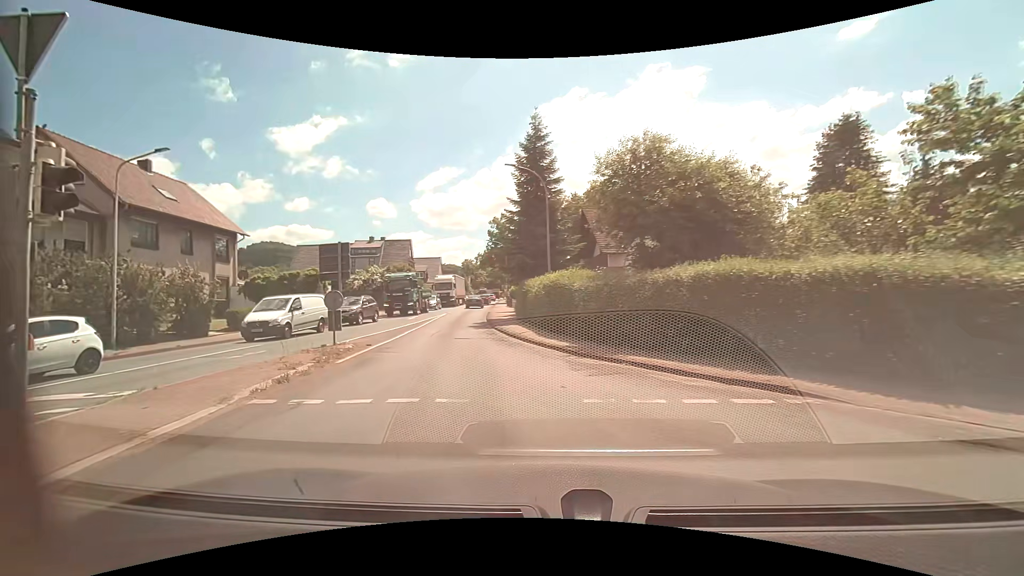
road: primary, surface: asphalt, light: Day
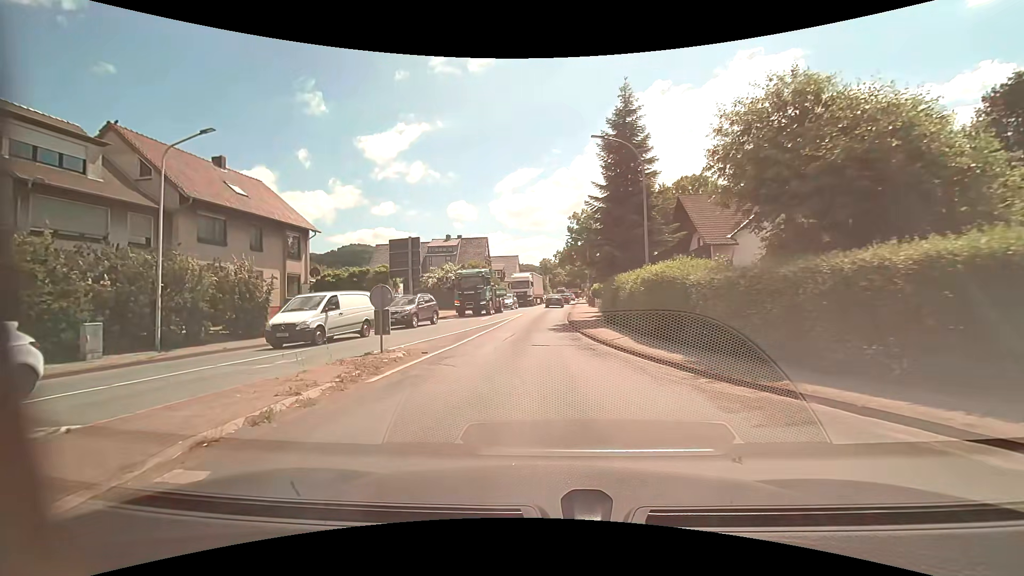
(-0.4, +3.7) m; -10°
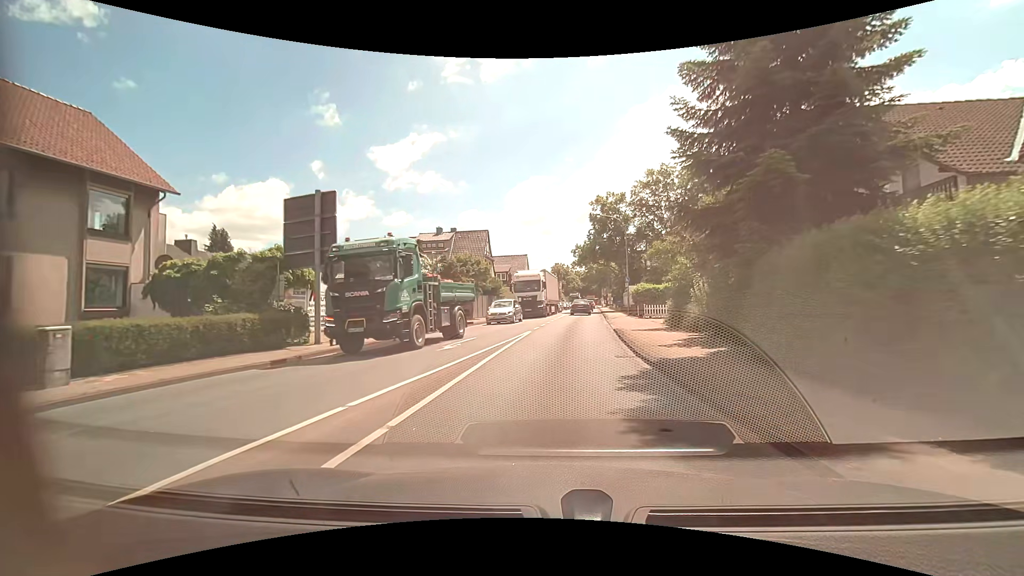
(-0.7, +16.8) m; -2°
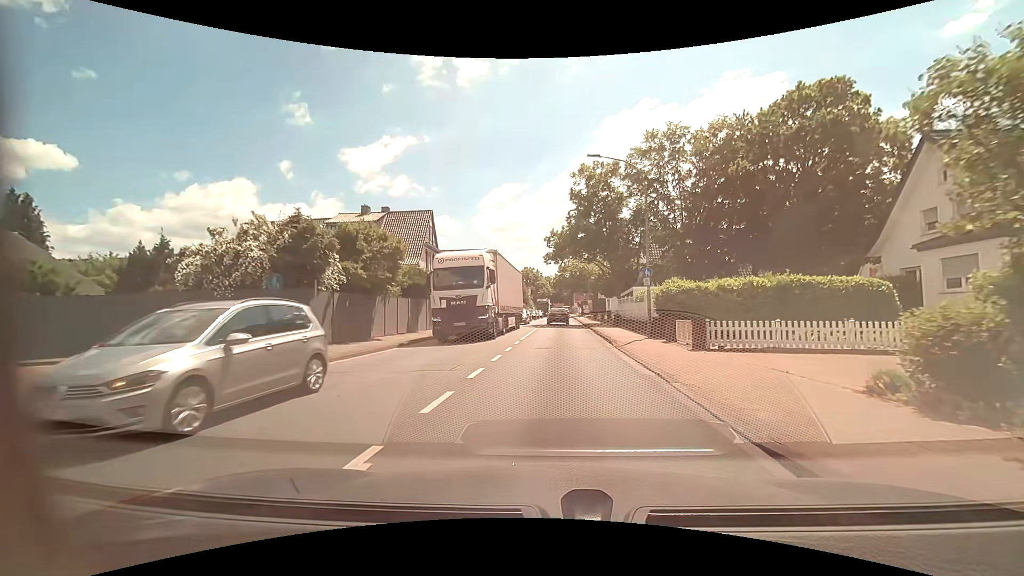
(+0.6, +17.2) m; +3°
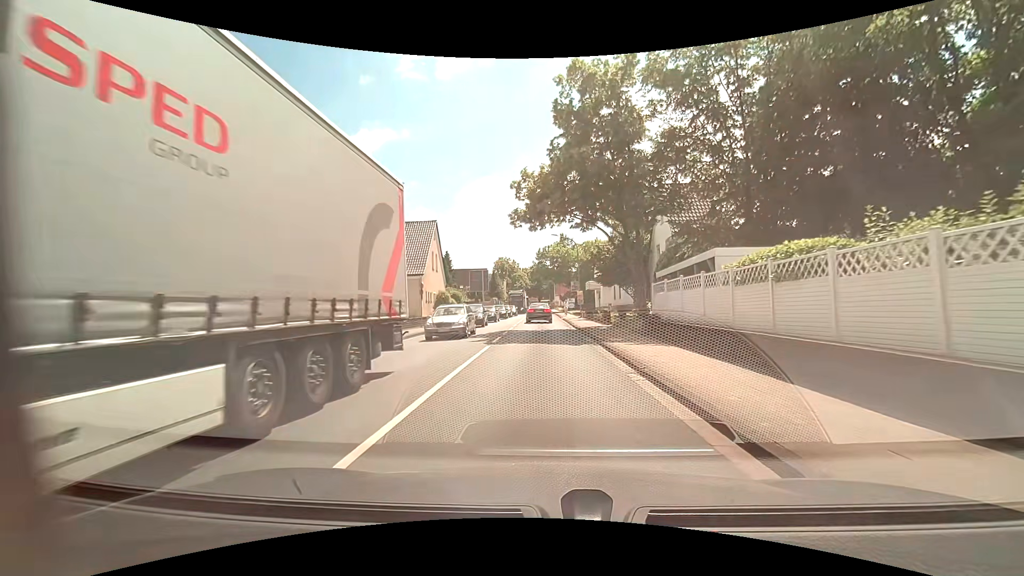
(+0.7, +18.2) m; +4°
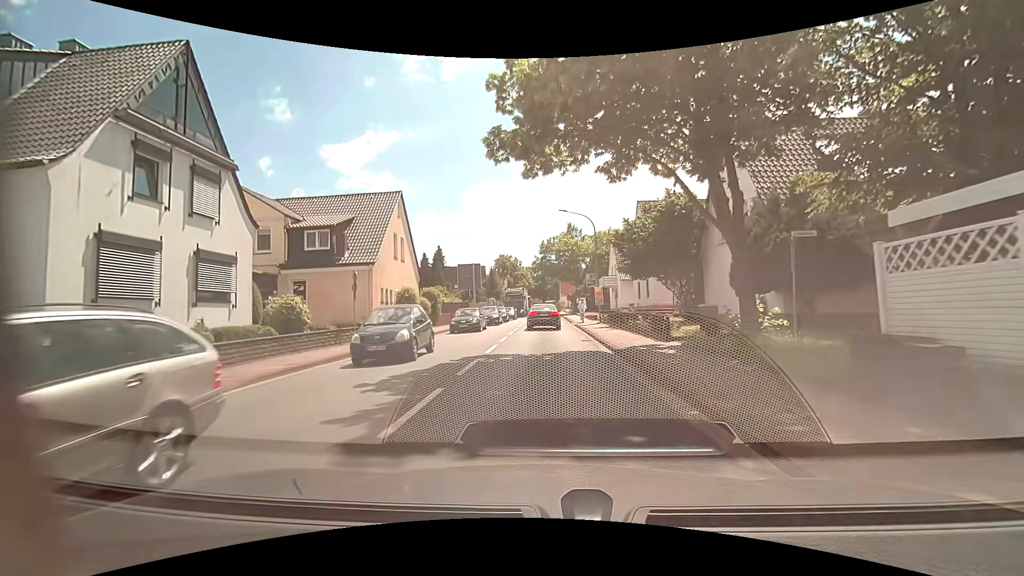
(-0.2, +12.3) m; -1°
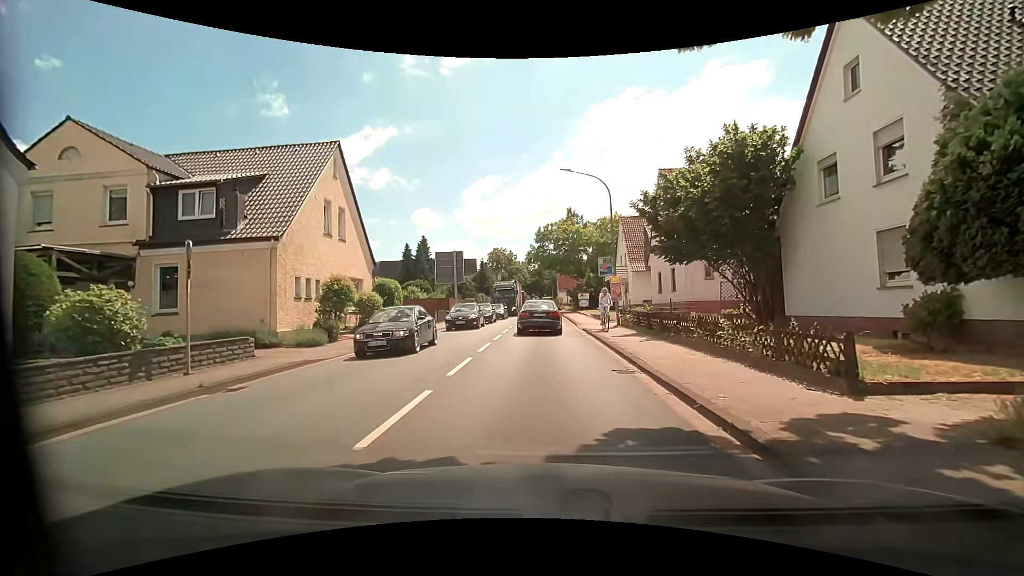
(+0.1, +9.3) m; +1°
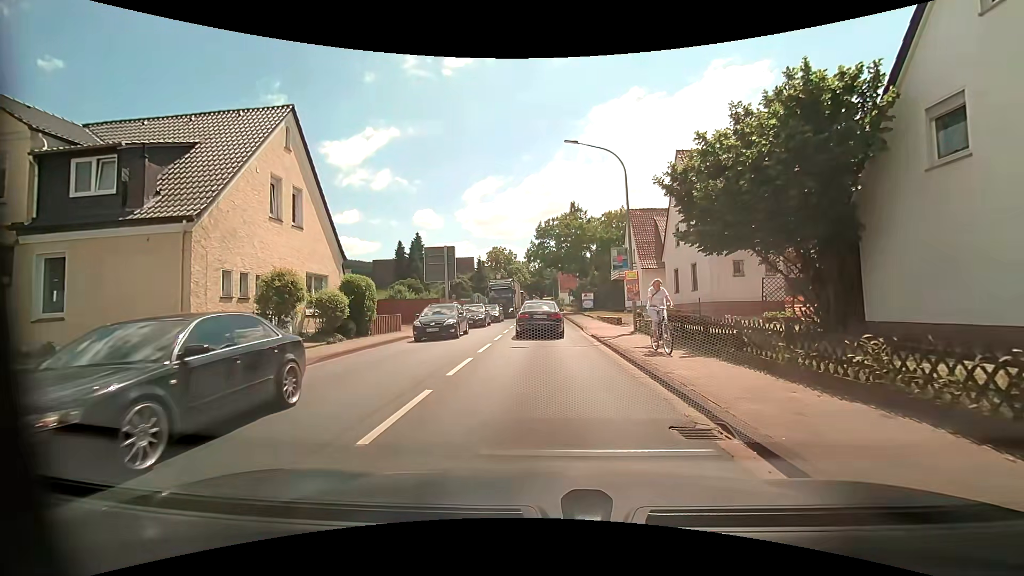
(0.0, +4.3) m; -1°
(0, +10) (0, +20) (0, +30) (+1, +40) (+1, +50) (+1, +60) (+1, +70) (+1, +80) (+1, +90) (+1, +100) m
